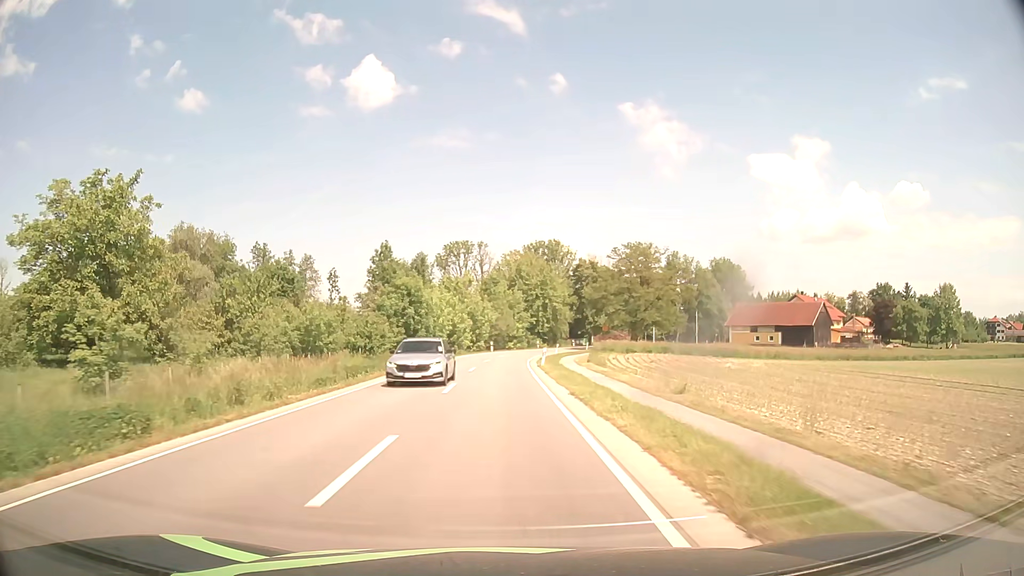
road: secondary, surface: asphalt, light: Day
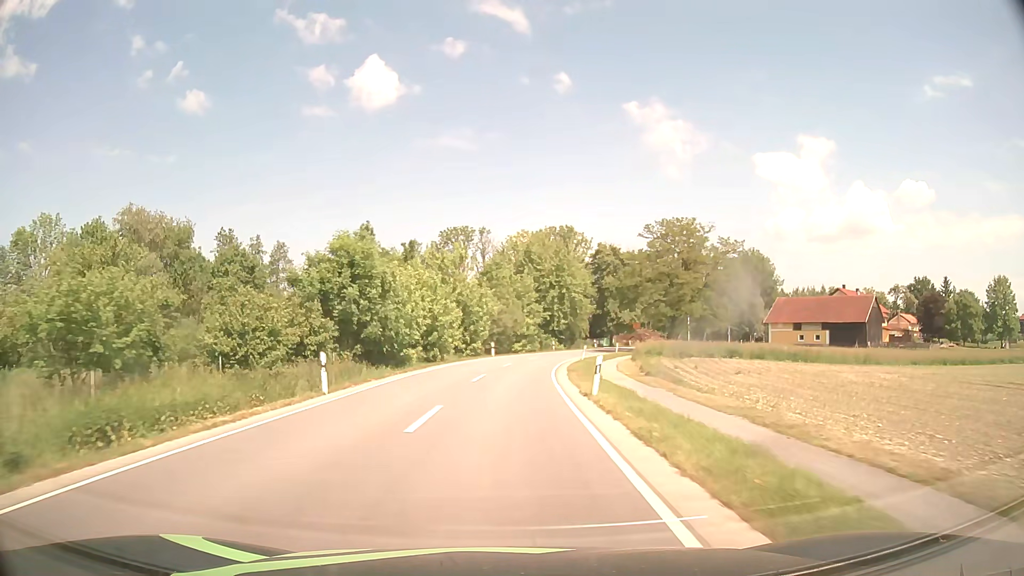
(0.0, +19.5) m; 0°
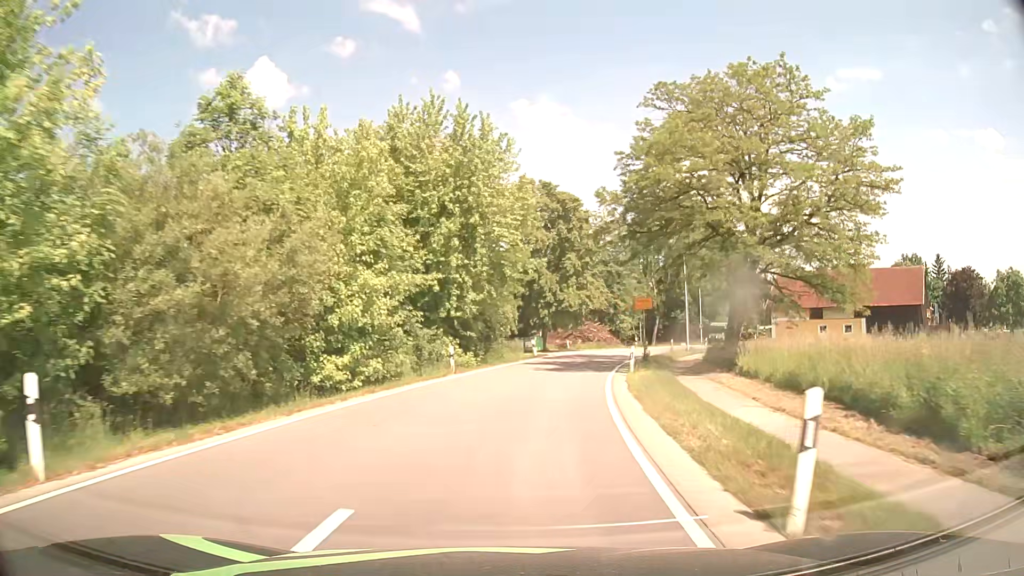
(+2.2, +43.9) m; +9°
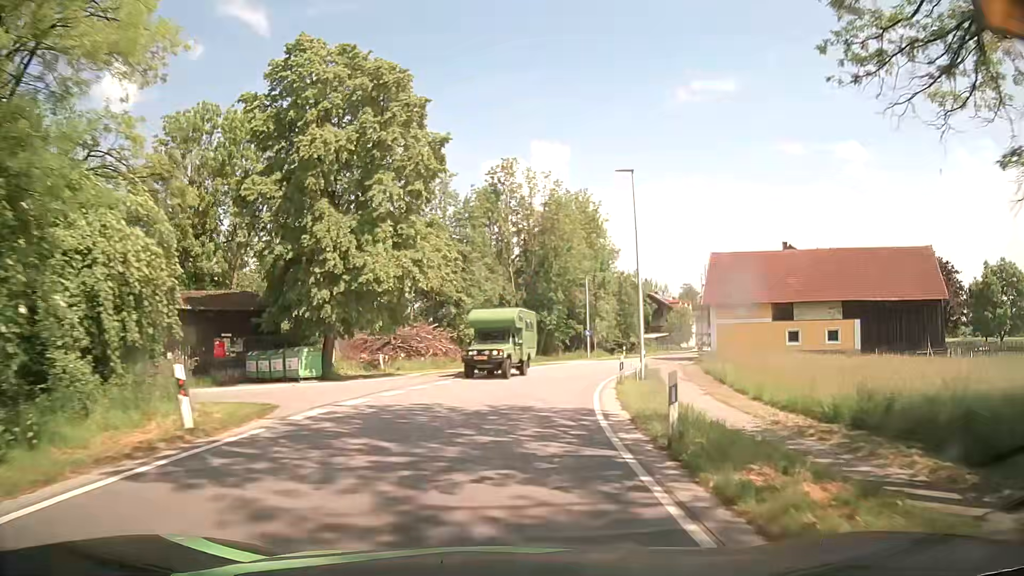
(+3.7, +31.5) m; +14°
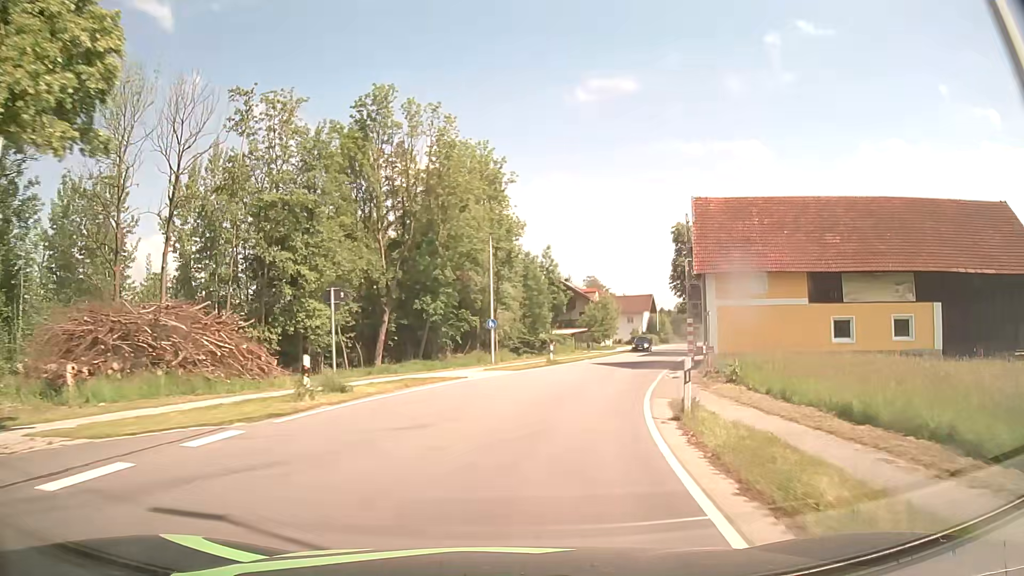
(+1.9, +23.1) m; +10°
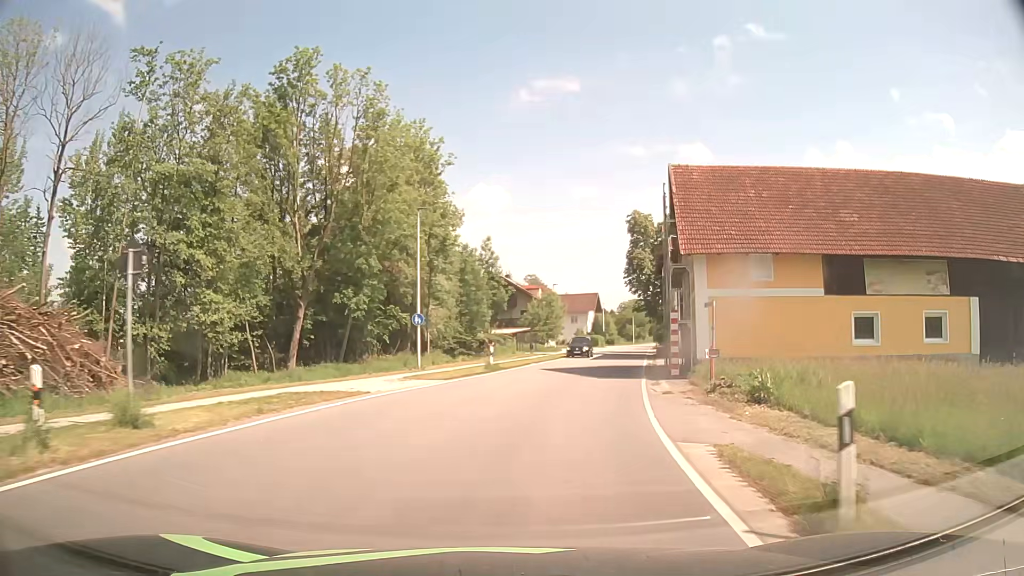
(+0.3, +7.7) m; +5°
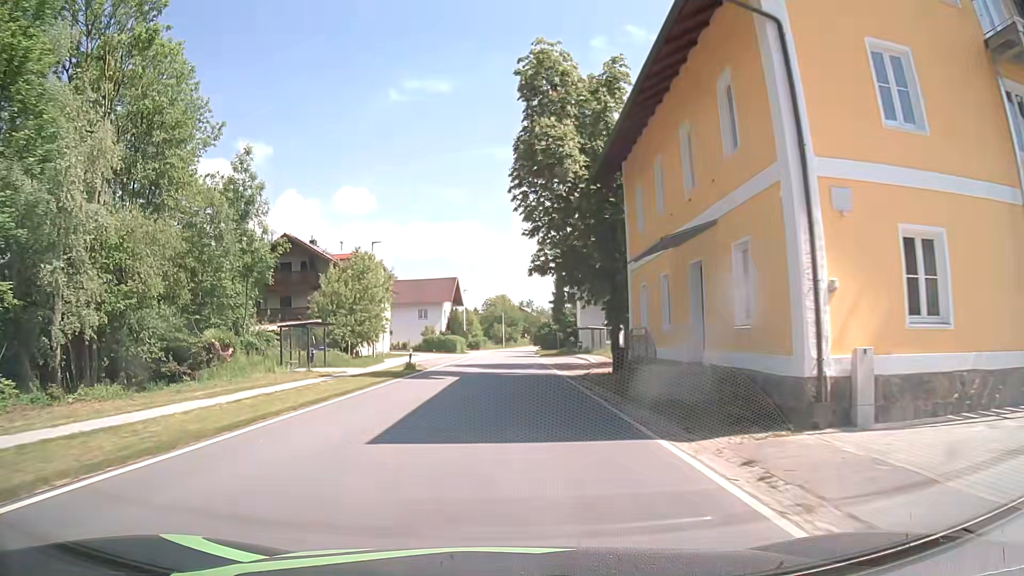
(+5.8, +37.8) m; +12°
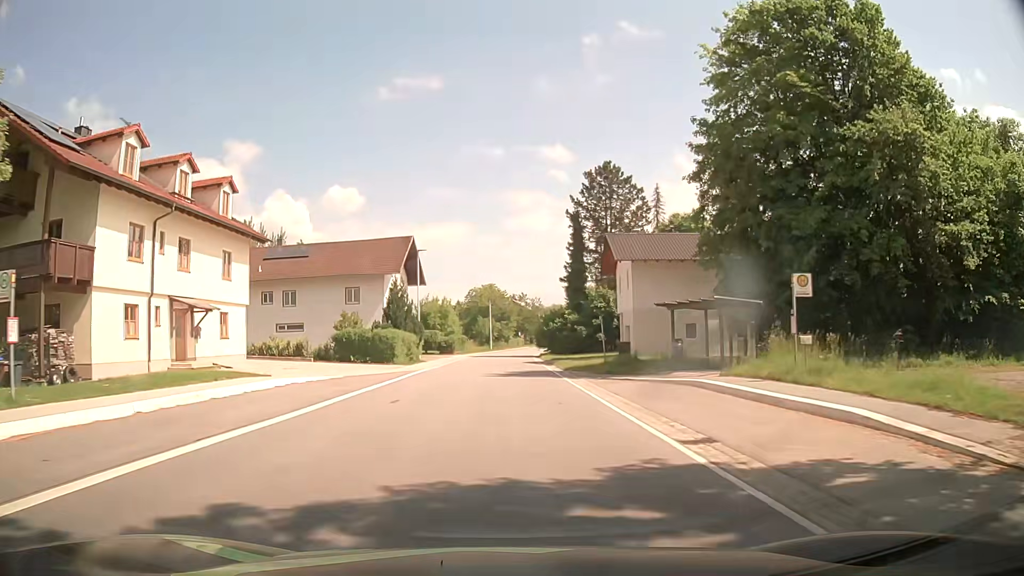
(+0.4, +38.3) m; +1°
(0, +10) (0, +20) (0, +30) (0, +40) (+1, +50) (+1, +60) (+2, +70) (+2, +80) (+3, +90) (+5, +100) m
